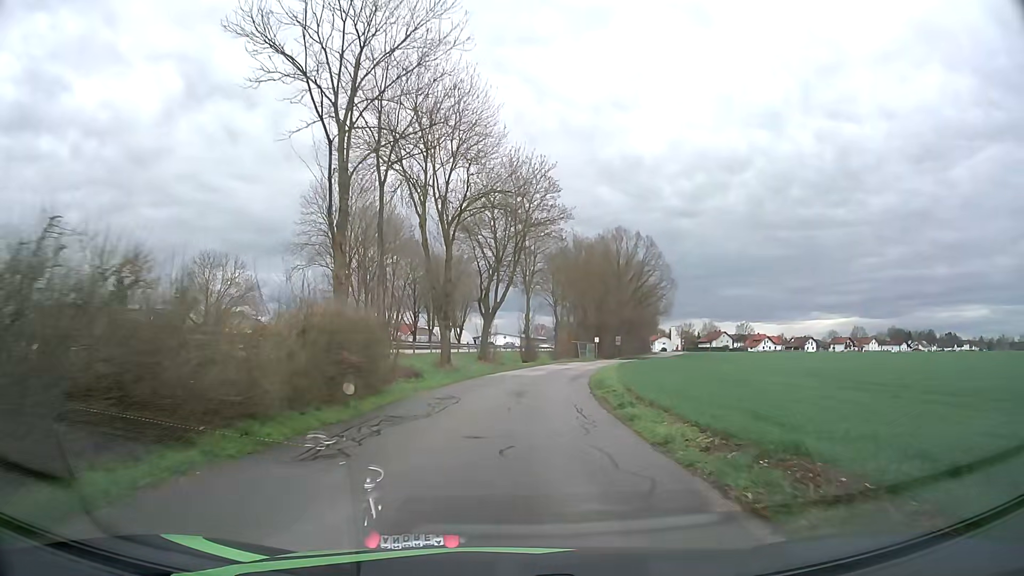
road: unclassified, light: Day
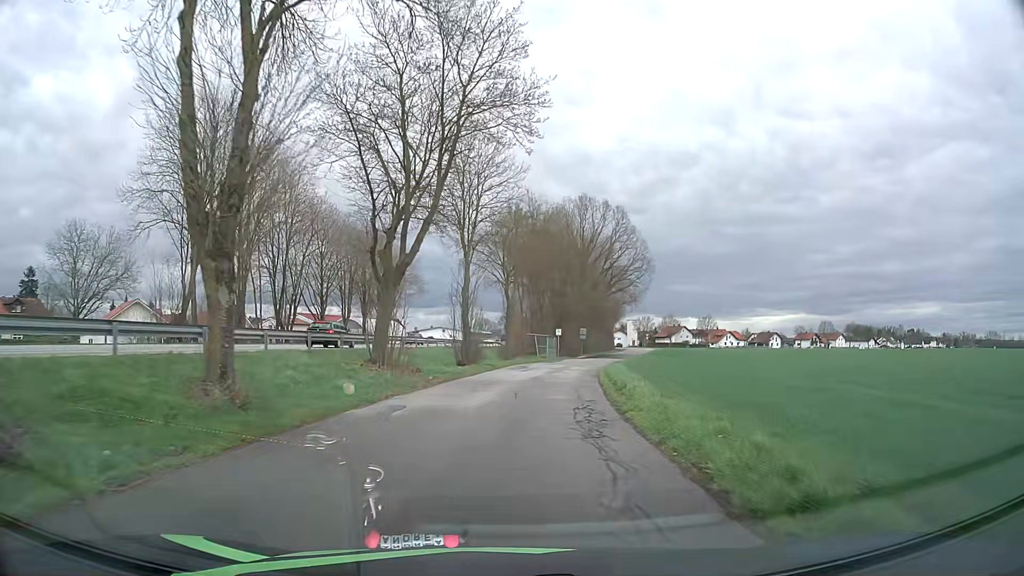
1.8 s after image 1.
(+0.8, +21.7) m; +4°
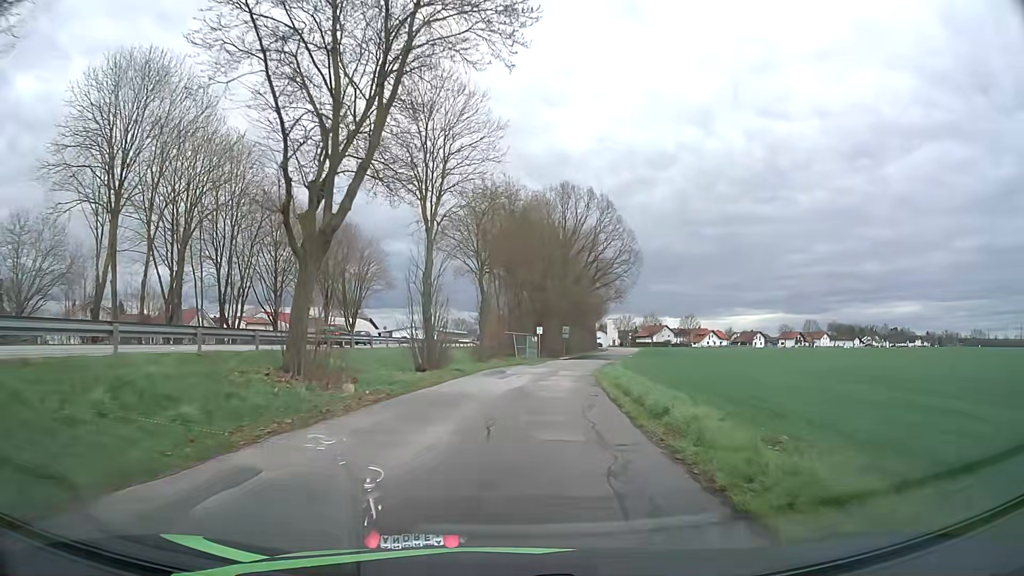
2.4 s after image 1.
(+0.2, +7.5) m; +2°
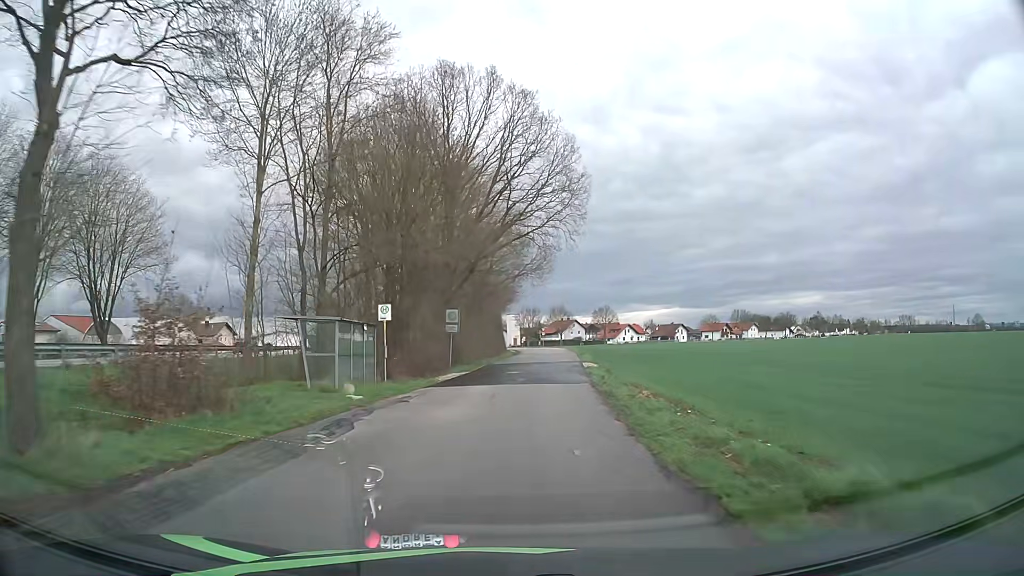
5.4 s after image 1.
(+3.5, +38.2) m; +9°
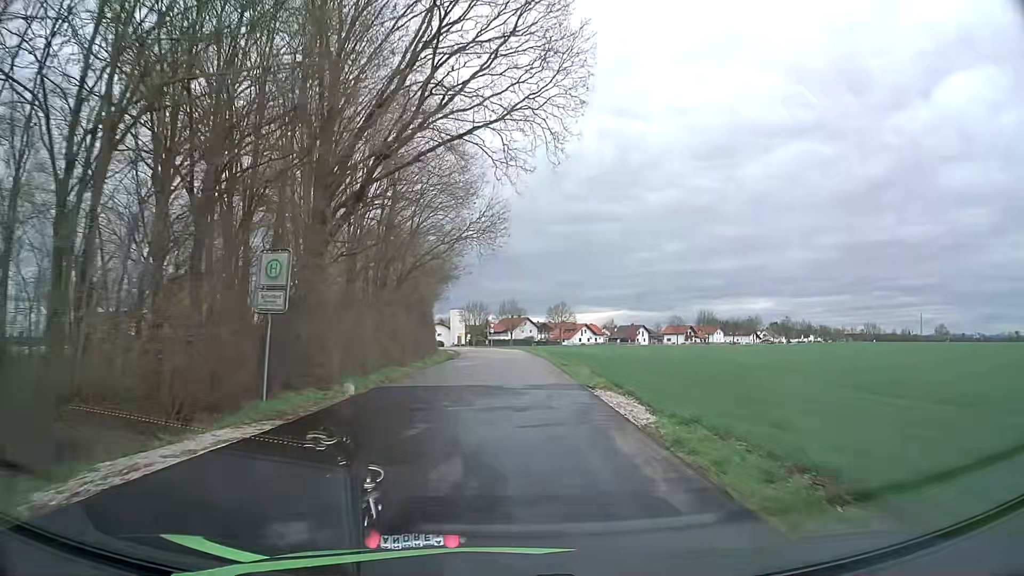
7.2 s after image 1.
(+0.8, +23.1) m; +4°
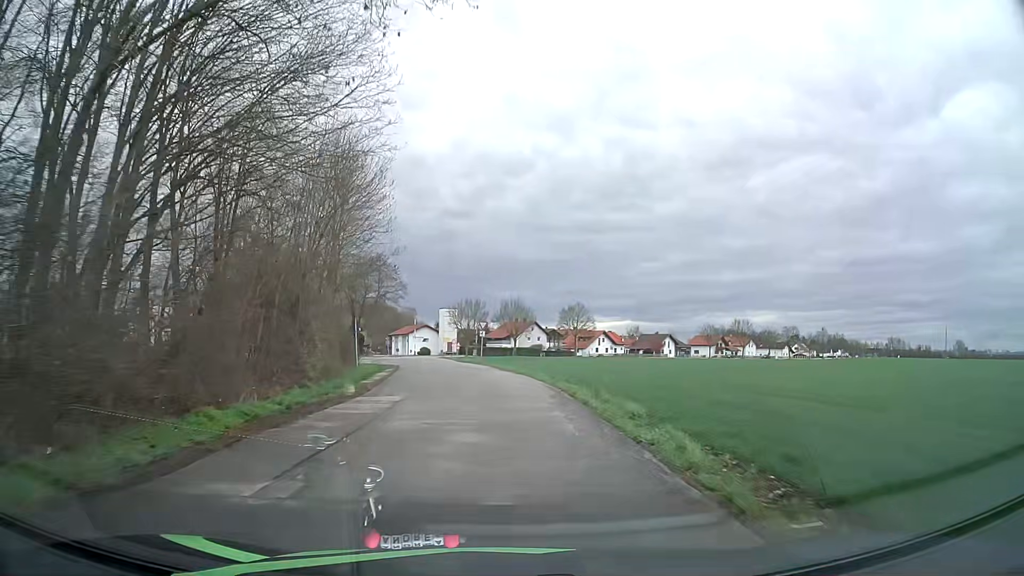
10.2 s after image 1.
(+0.3, +36.4) m; 0°
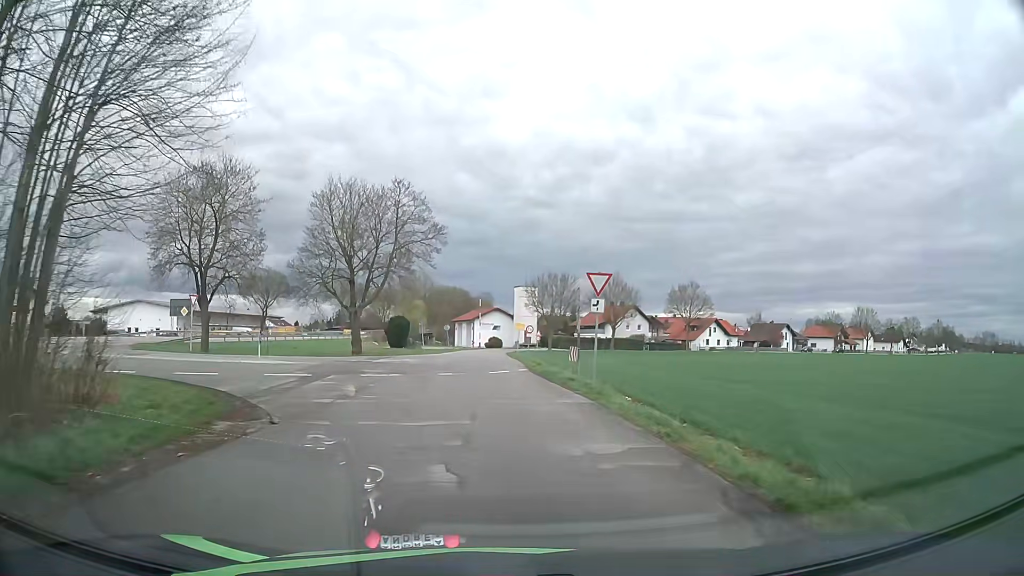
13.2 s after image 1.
(-2.0, +33.8) m; -7°
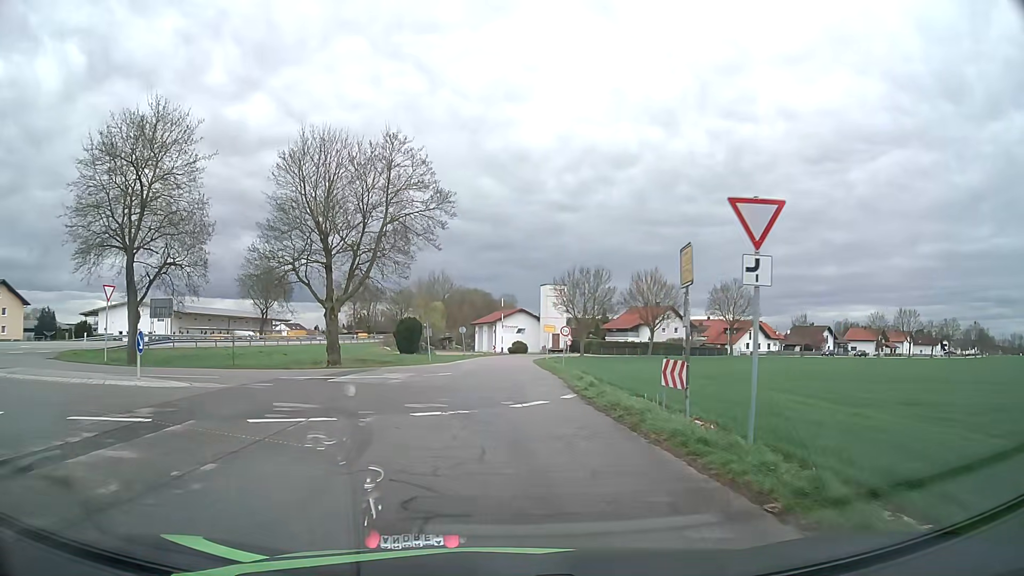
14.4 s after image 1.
(-0.2, +11.4) m; -2°
(0, +10) (0, +20) (0, +30) (0, +40) (0, +50) (+1, +60) (+2, +70) (+4, +80) (+10, +88) (+17, +95) m
